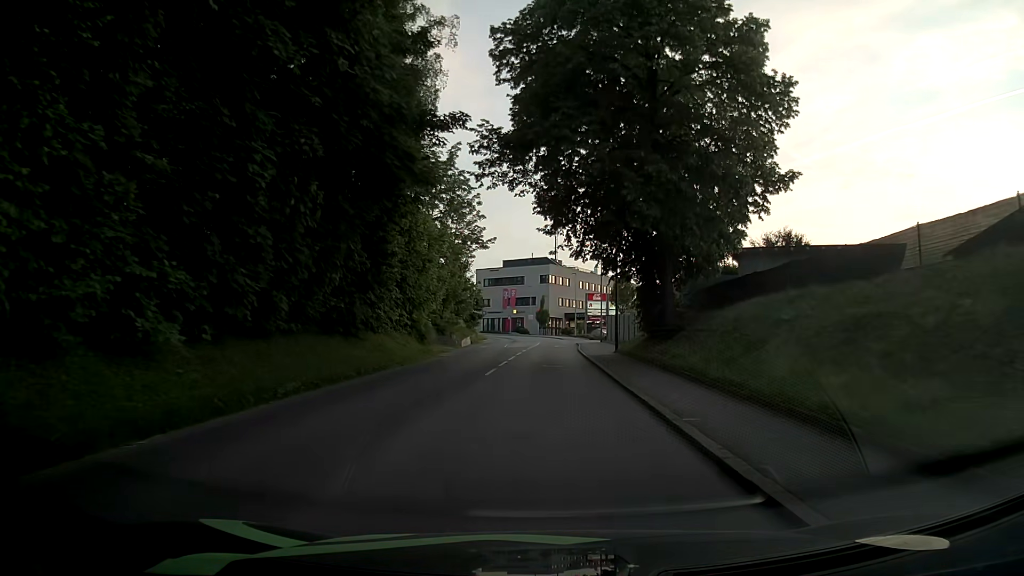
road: tertiary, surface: asphalt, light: Day
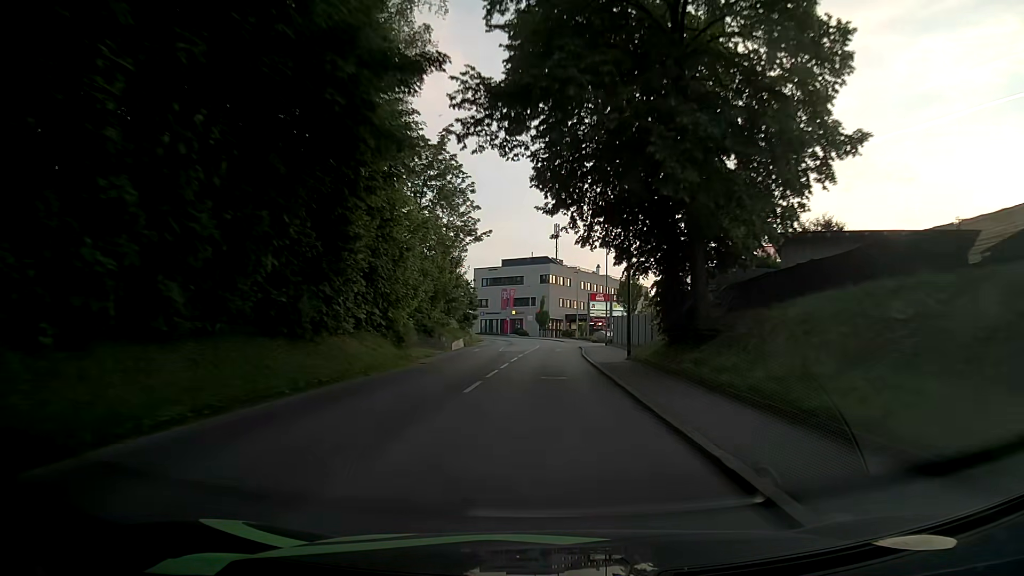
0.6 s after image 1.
(-0.1, +4.8) m; -1°
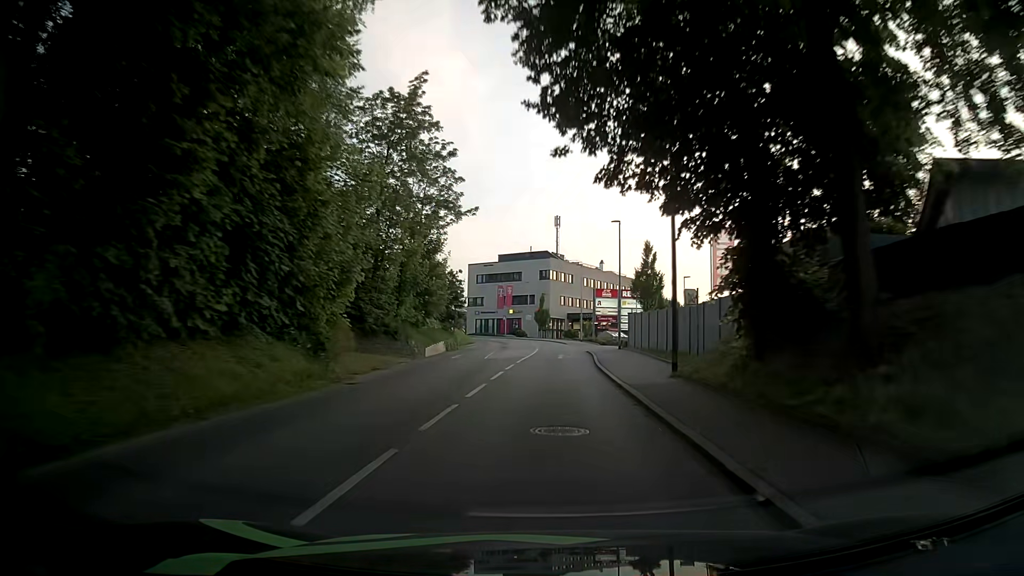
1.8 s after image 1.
(+0.1, +9.6) m; 0°
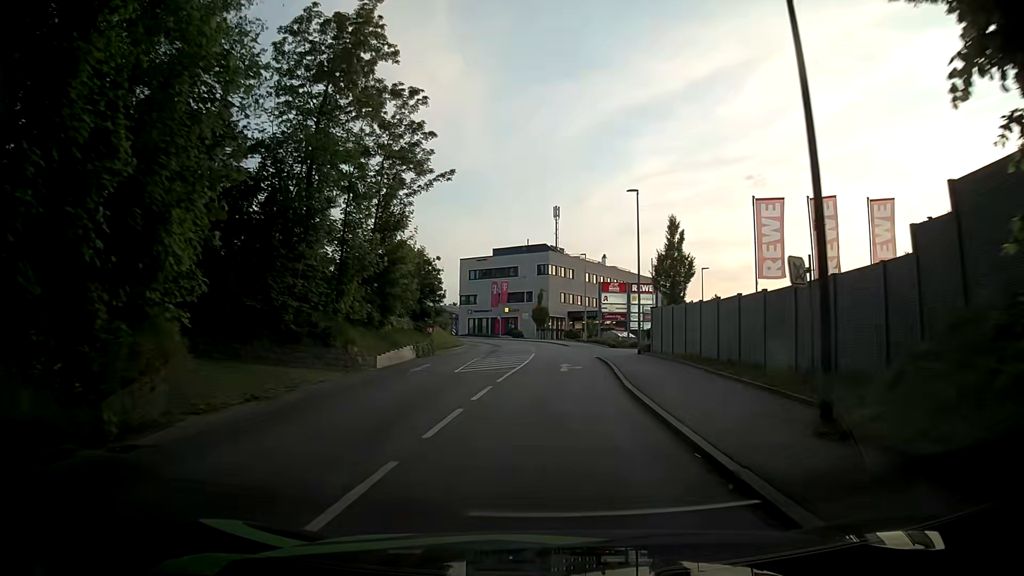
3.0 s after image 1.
(0.0, +9.6) m; -1°
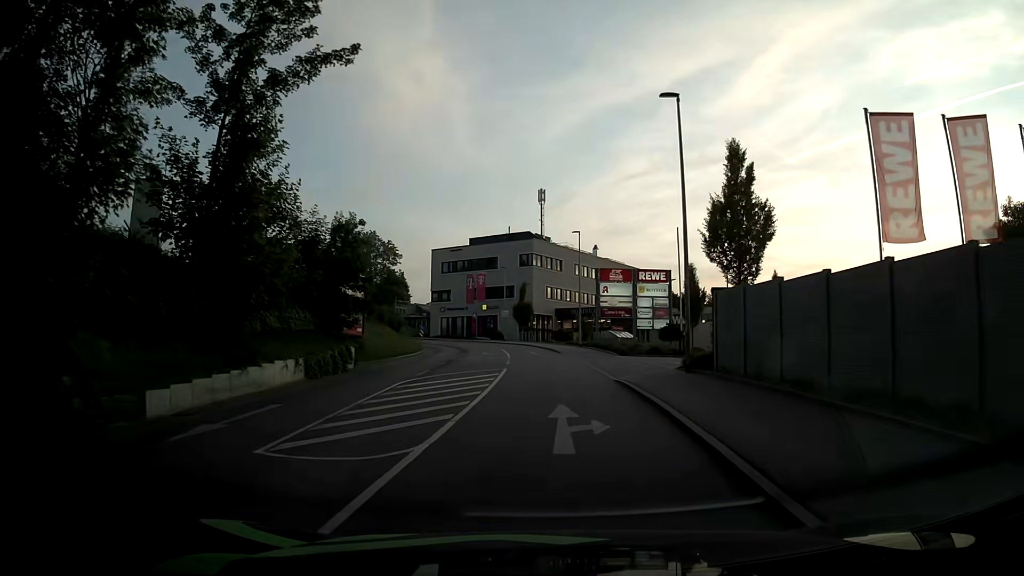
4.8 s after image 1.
(+0.6, +14.3) m; +3°
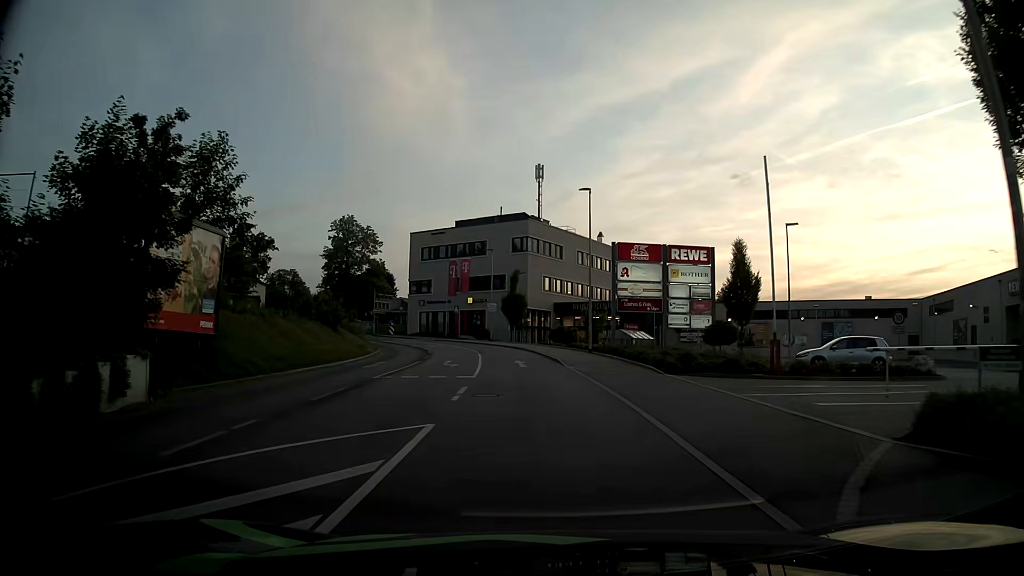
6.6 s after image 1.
(+0.1, +14.3) m; 0°
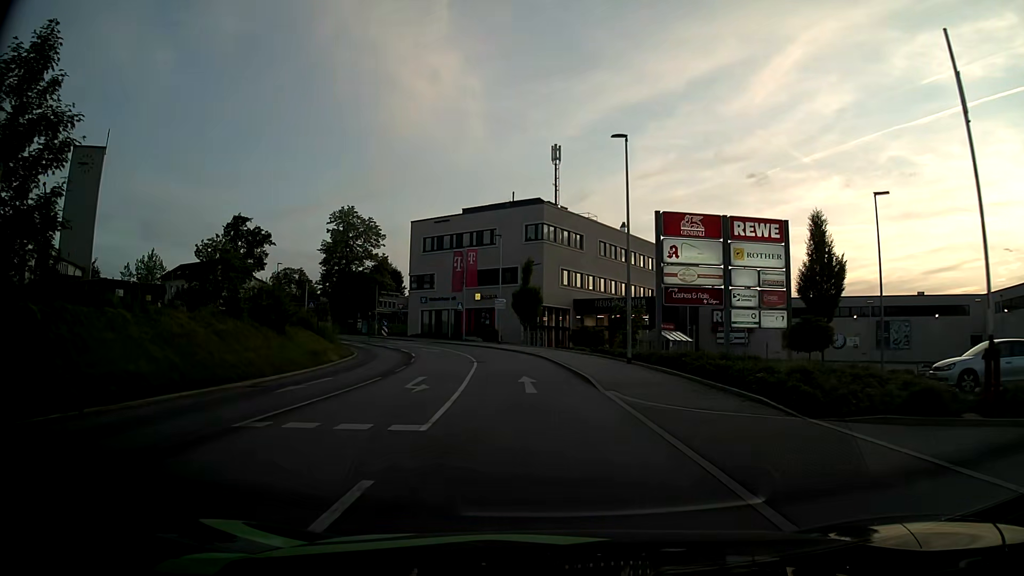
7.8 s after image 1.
(-0.2, +9.6) m; -2°
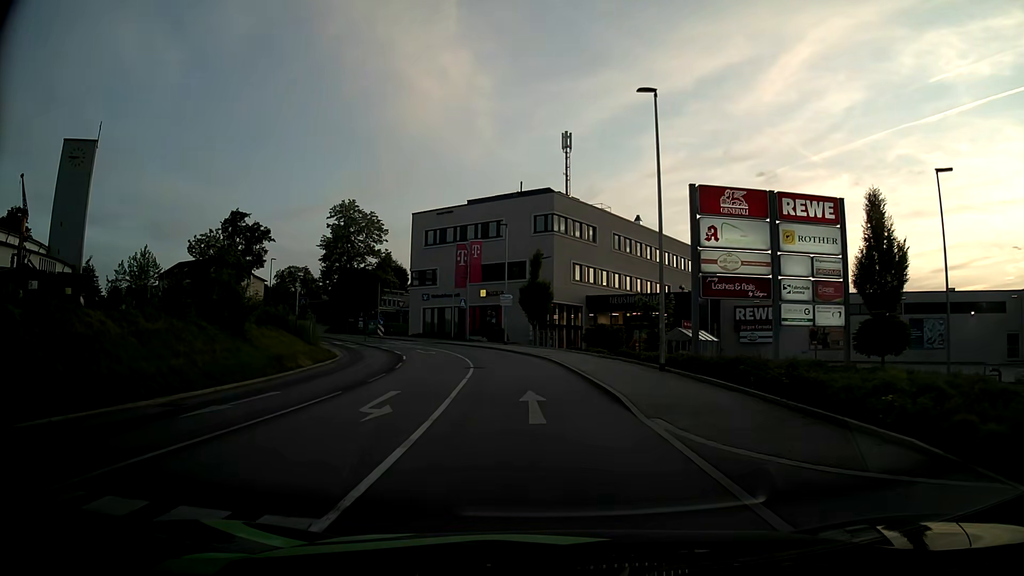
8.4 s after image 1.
(0.0, +4.8) m; 0°
